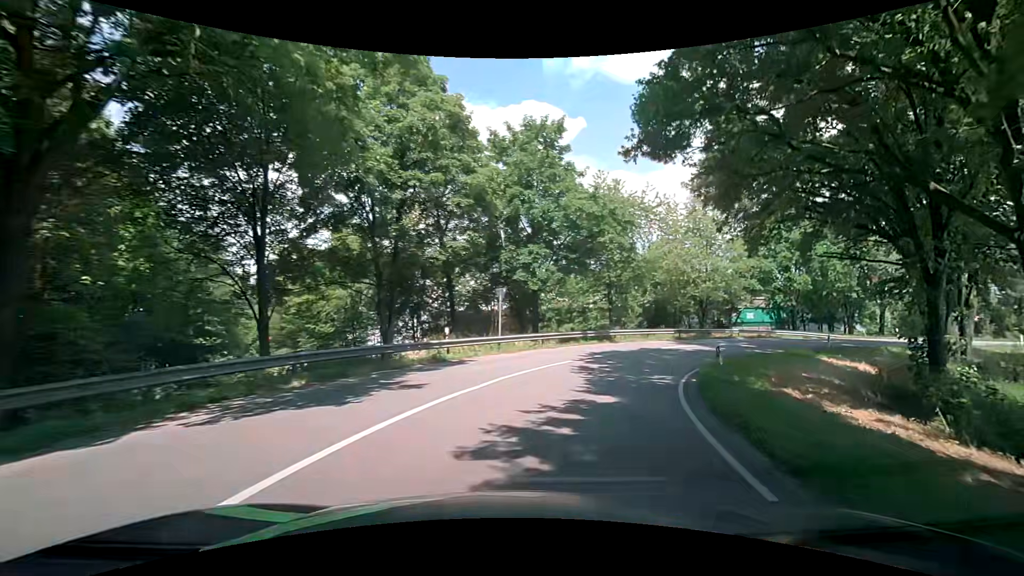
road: primary_link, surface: asphalt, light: Day
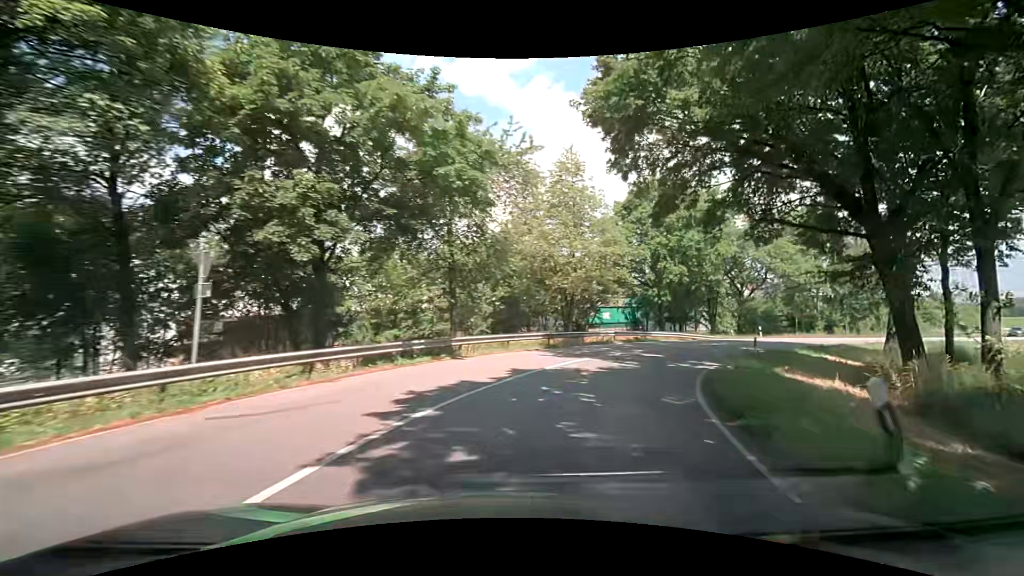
(+2.1, +13.7) m; +17°
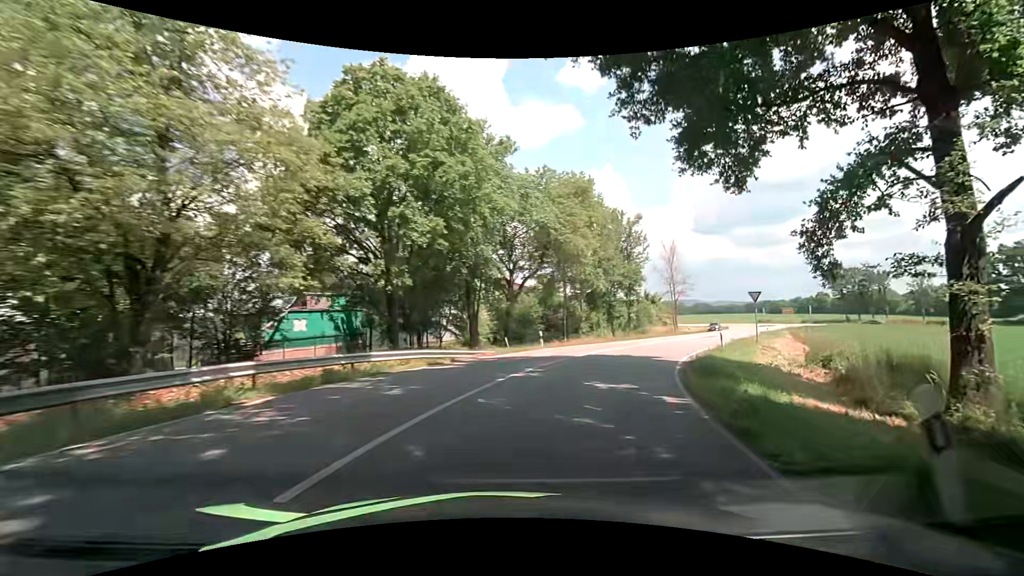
(+6.2, +20.8) m; +31°
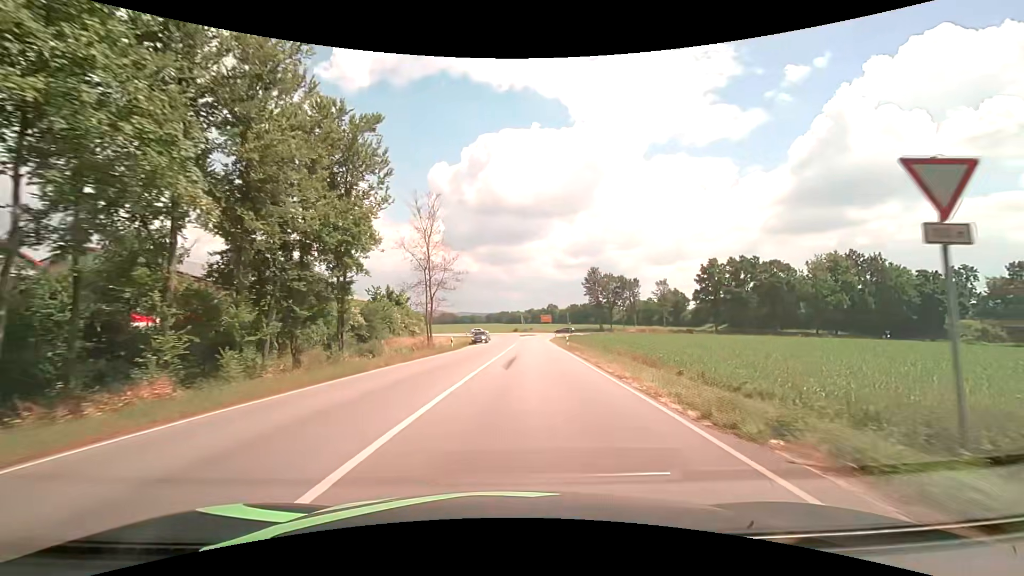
(+8.9, +30.2) m; +29°
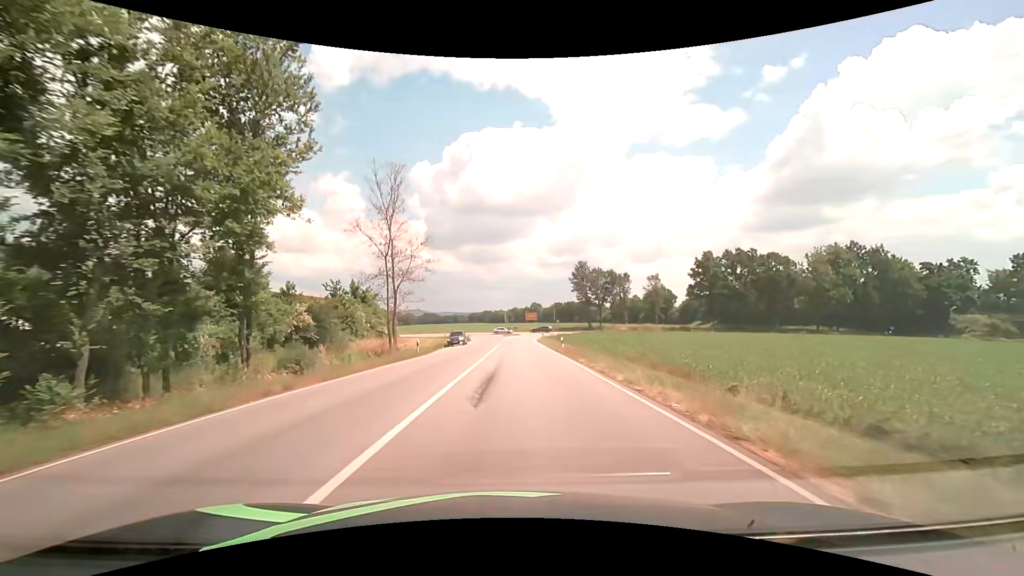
(+0.2, +8.3) m; +2°
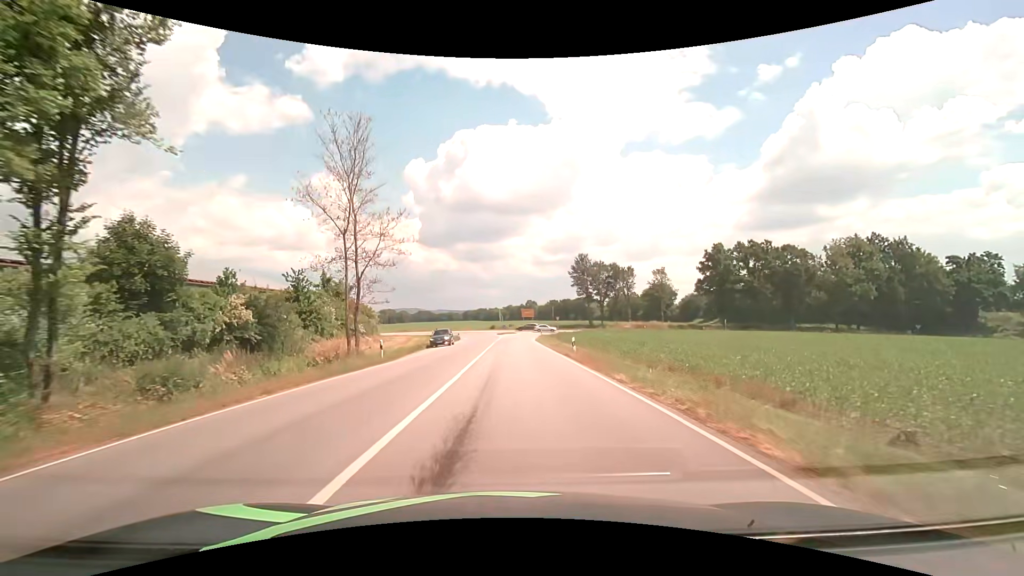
(+0.1, +8.3) m; +1°
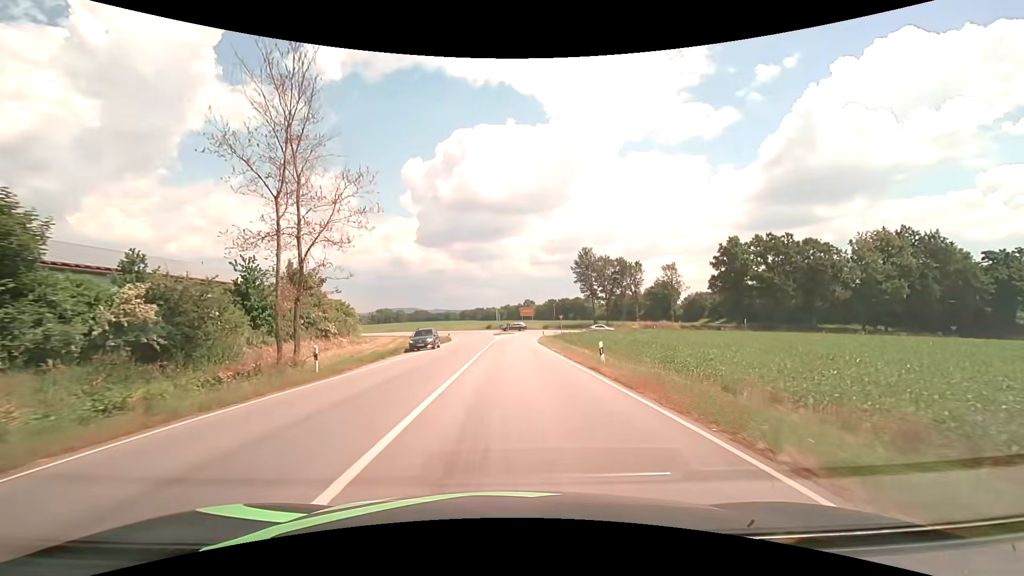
(0.0, +8.2) m; 0°
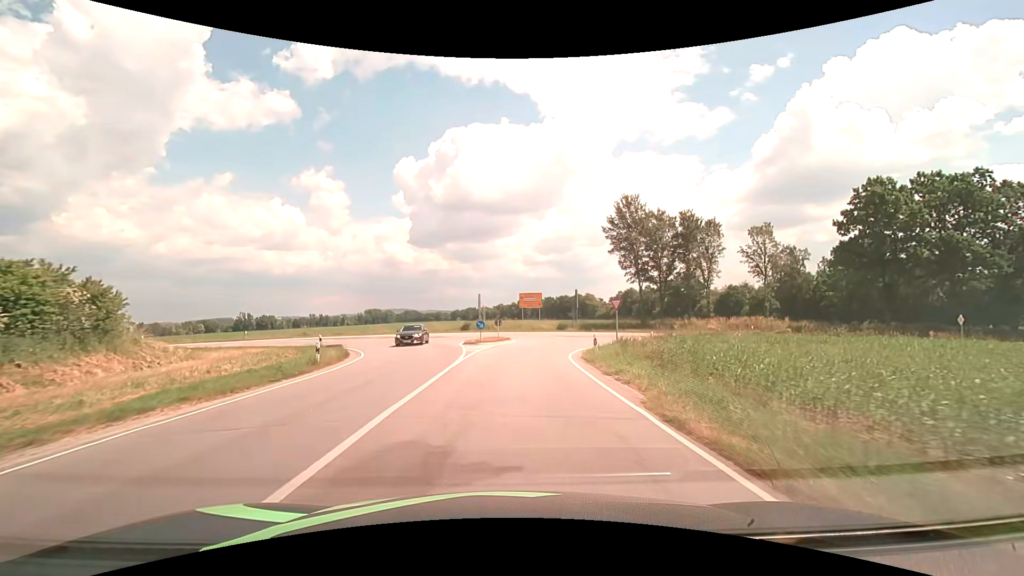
(+0.4, +38.2) m; +1°
